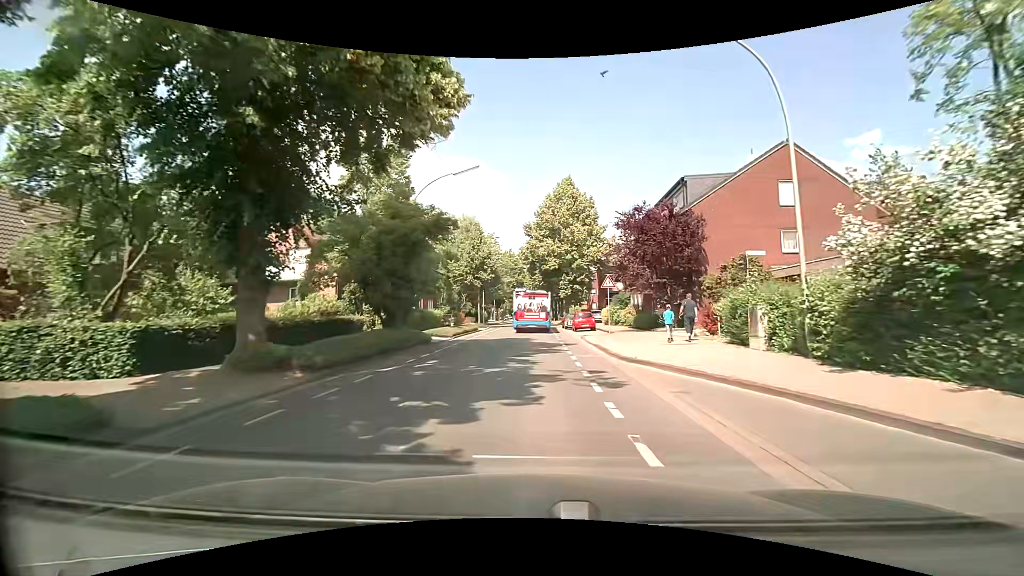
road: secondary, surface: asphalt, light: Day
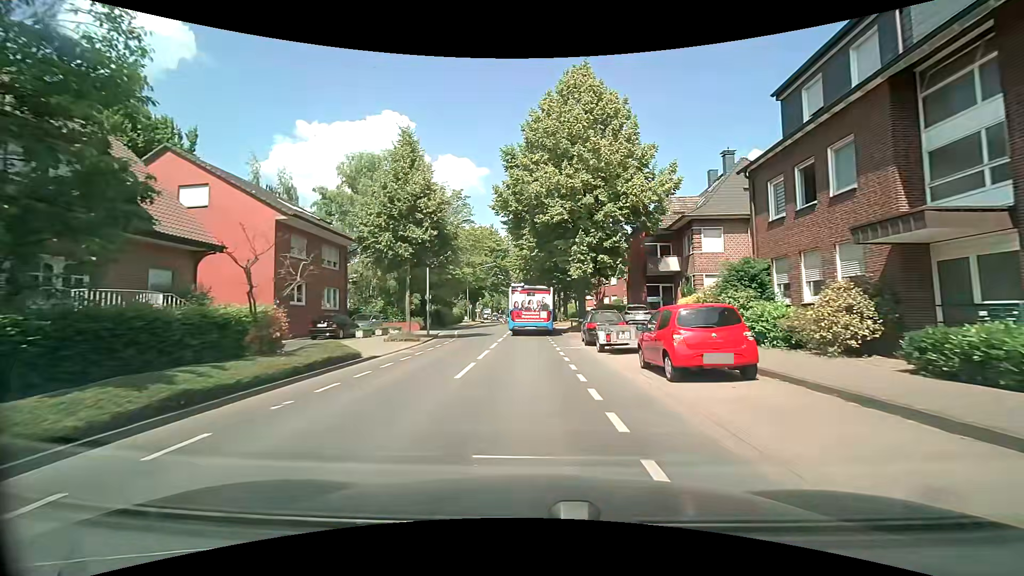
(+0.1, +28.6) m; 0°
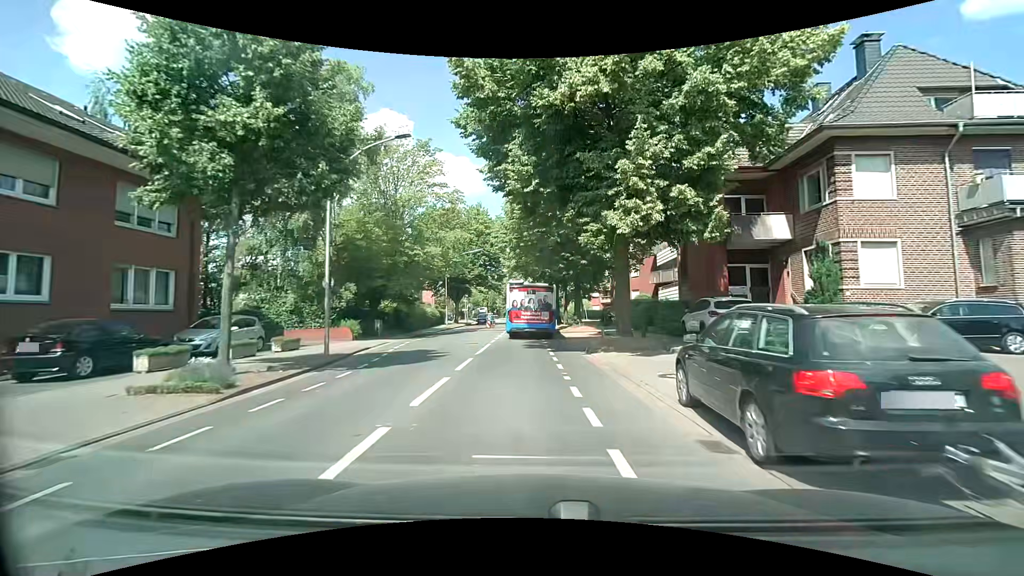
(+0.1, +16.2) m; 0°
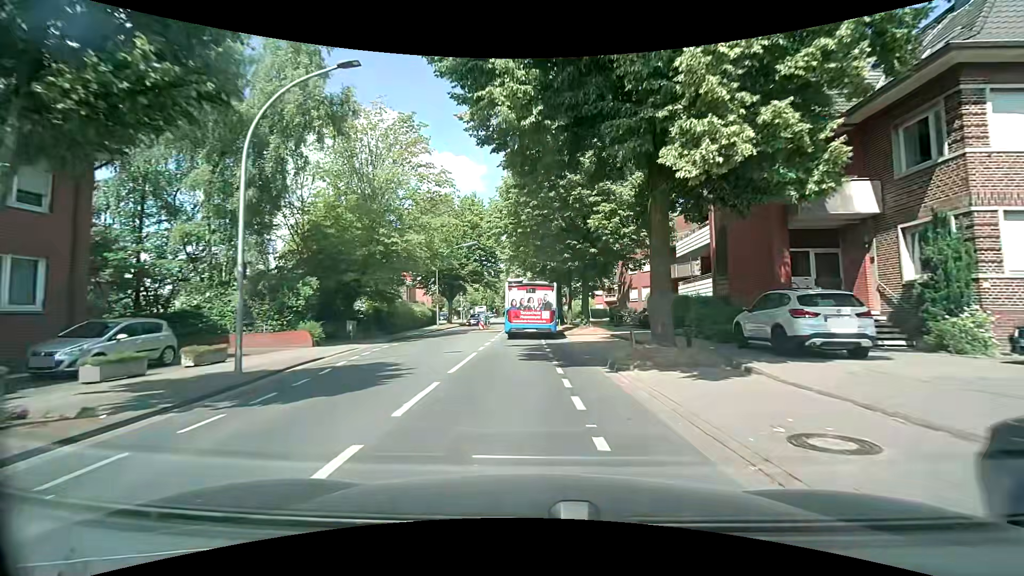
(+0.1, +5.2) m; +1°
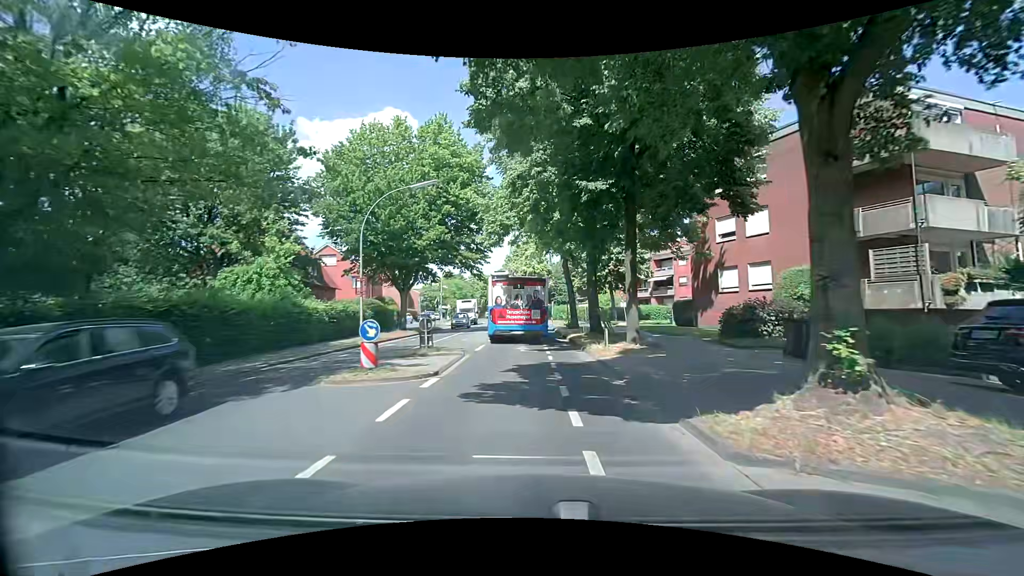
(-0.3, +23.6) m; -2°
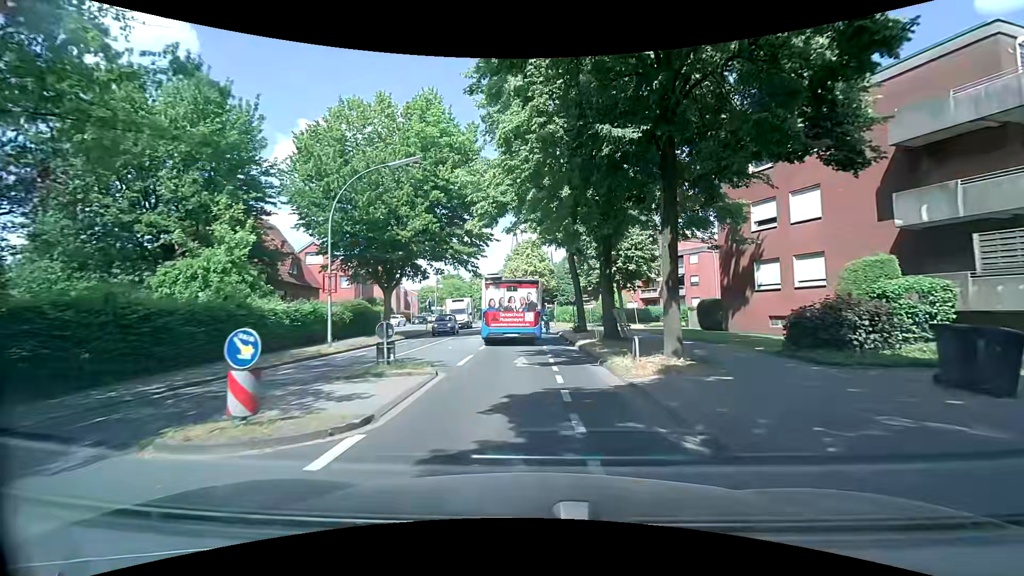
(0.0, +4.4) m; +1°
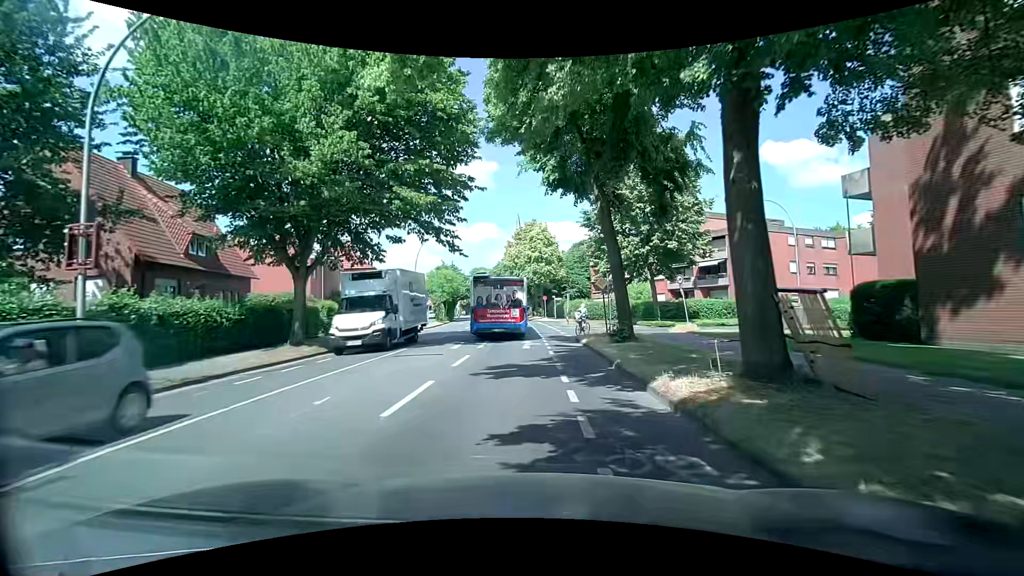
(0.0, +12.7) m; +1°
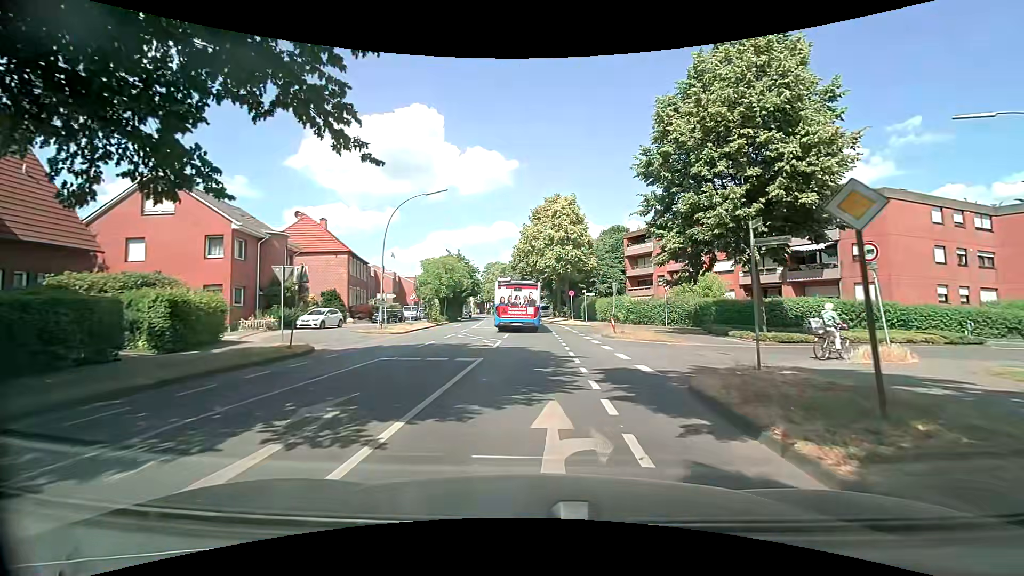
(-0.6, +15.2) m; -4°
(0, +10) (+5, +18) (+15, +22) (+24, +25) (+33, +29) (+43, +32) (+52, +36) (+62, +39) (+71, +42) (+81, +43) m
